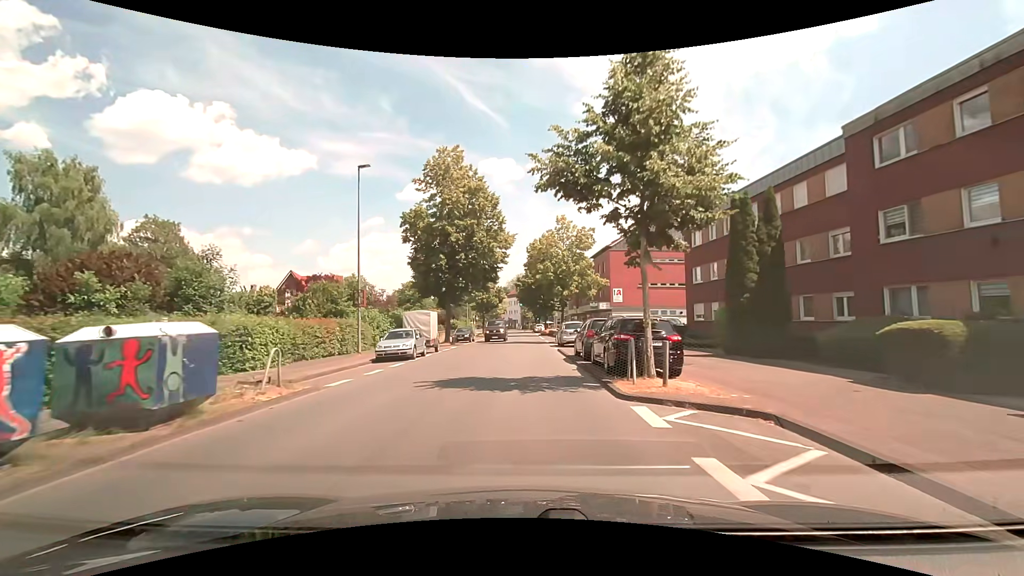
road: secondary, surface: asphalt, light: Day
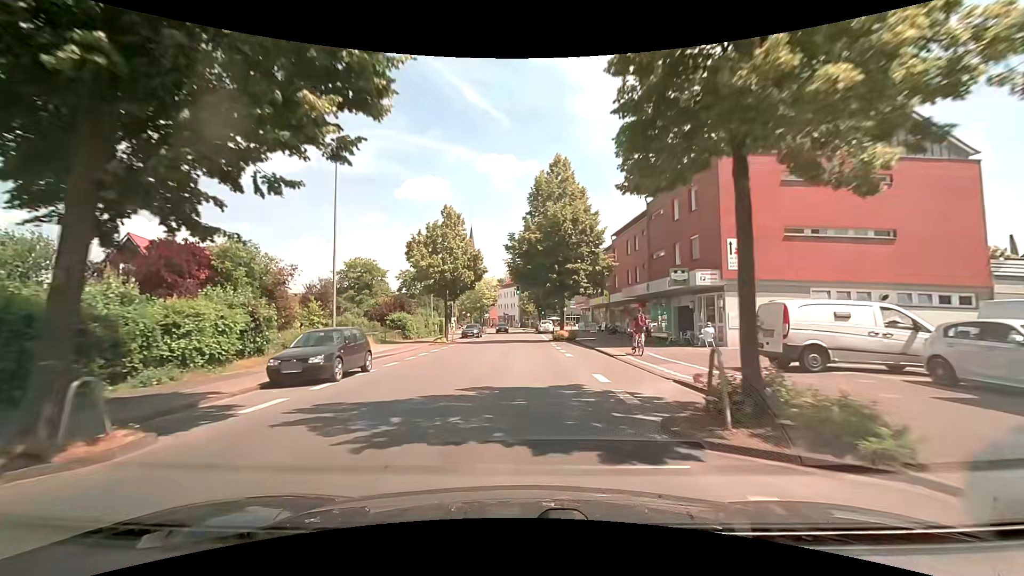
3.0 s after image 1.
(0.0, +32.4) m; 0°
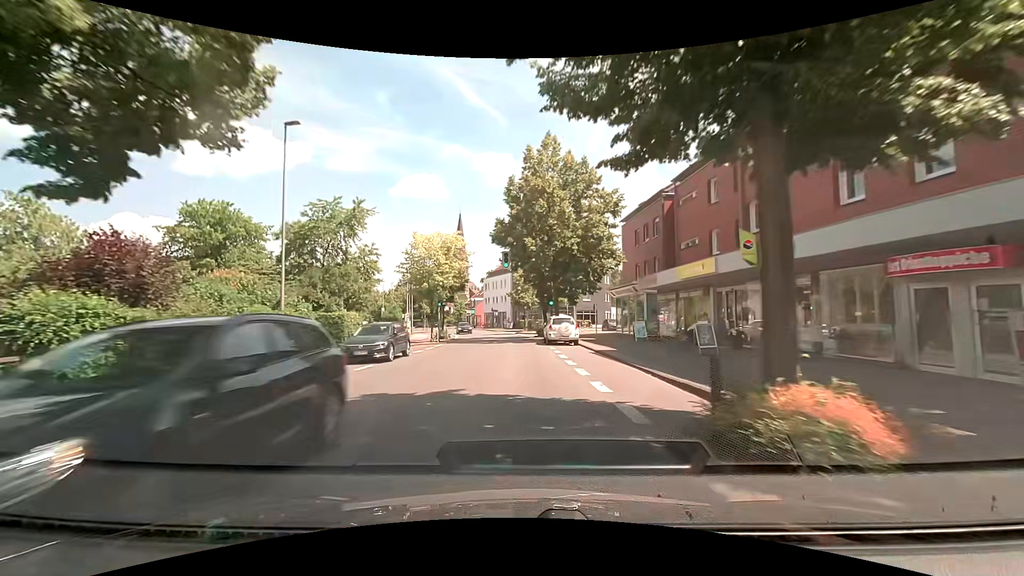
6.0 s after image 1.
(+0.1, +32.6) m; +1°
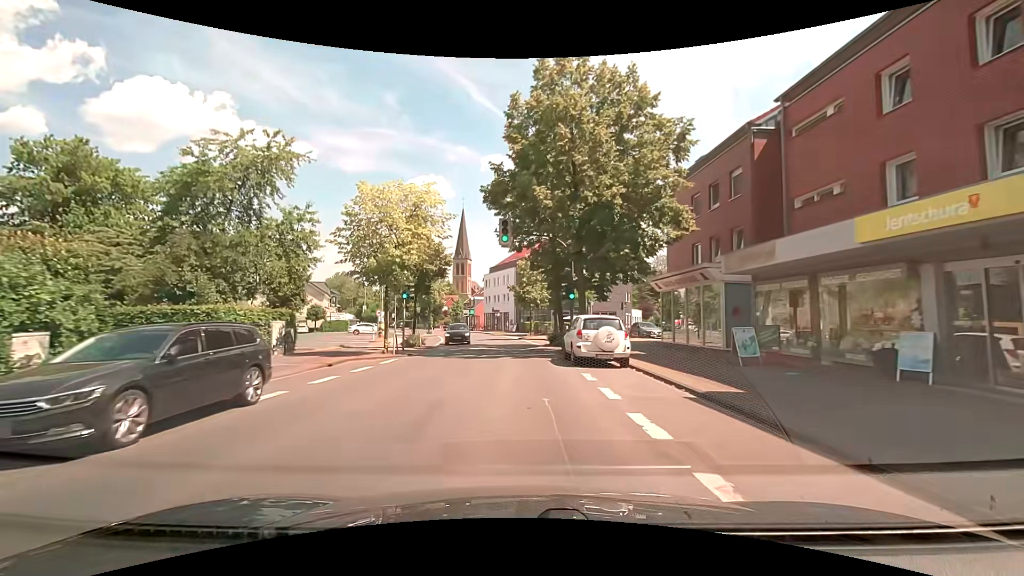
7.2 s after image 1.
(-0.2, +12.7) m; -2°
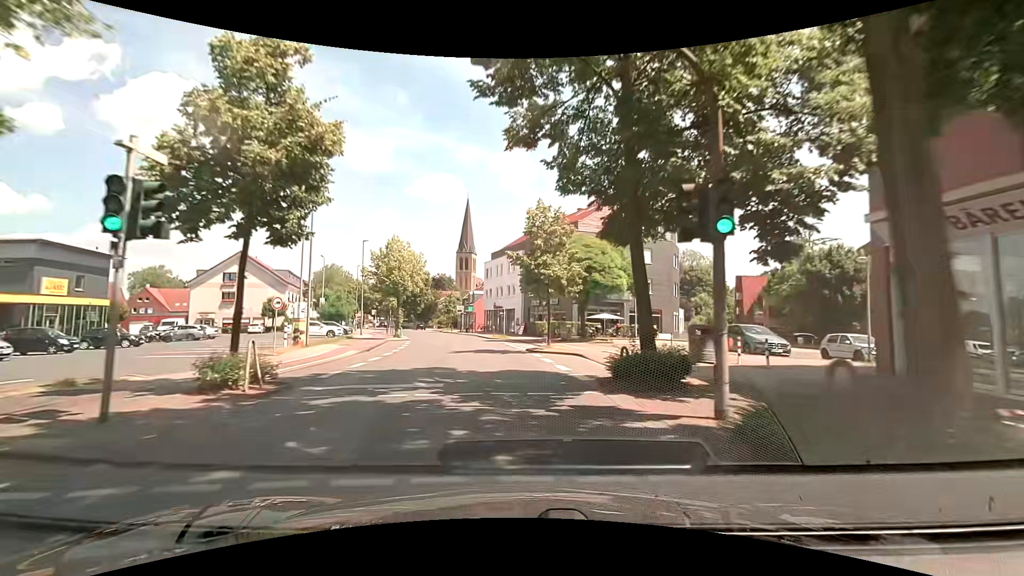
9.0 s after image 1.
(+0.1, +18.8) m; 0°
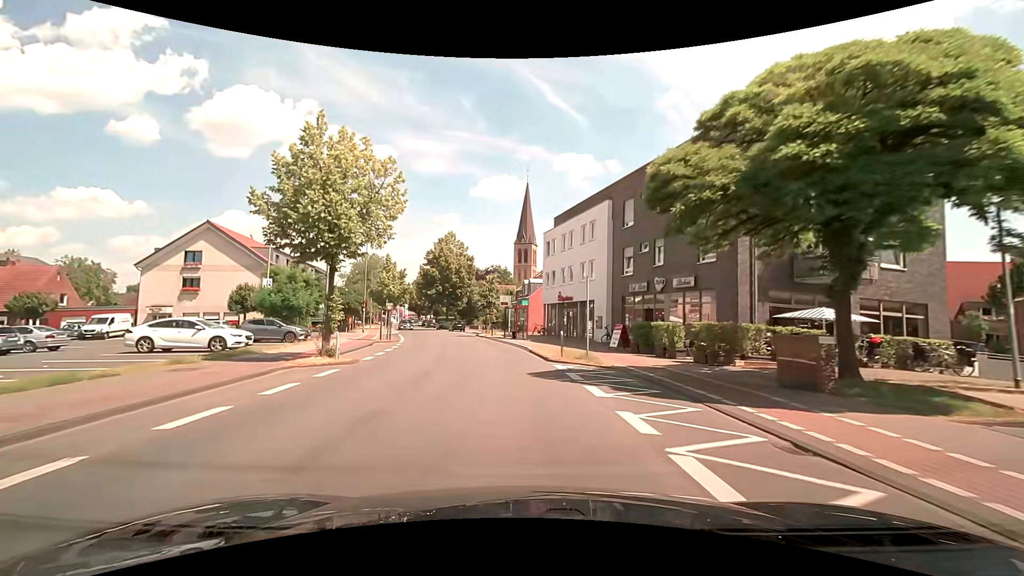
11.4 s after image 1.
(-1.5, +25.0) m; -8°
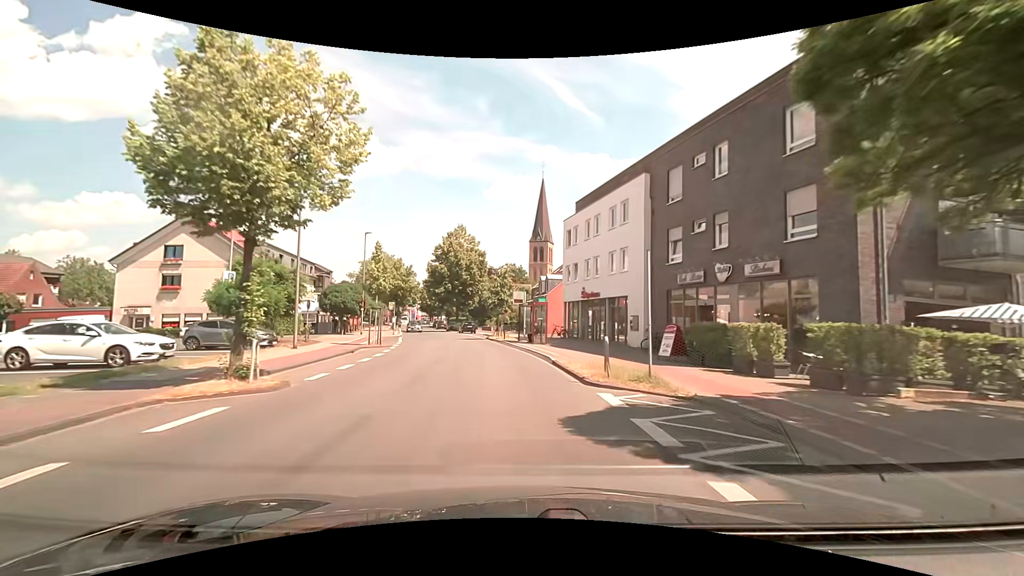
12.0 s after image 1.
(0.0, +6.4) m; -2°
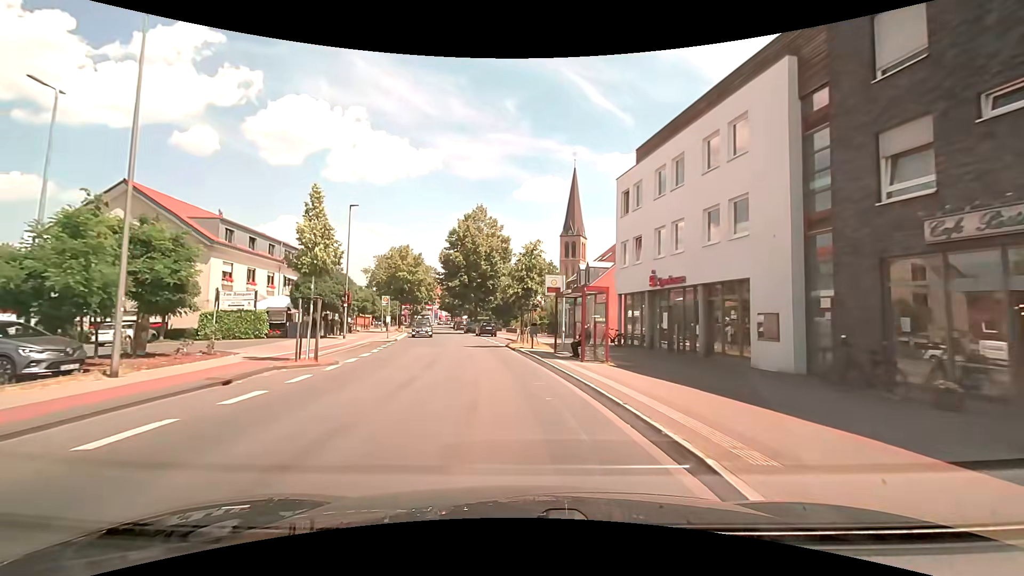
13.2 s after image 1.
(-0.3, +12.9) m; -3°
(0, +10) (-1, +20) (-3, +30) (-5, +40) (-7, +49) (-9, +59) (-10, +69) (-12, +79) (-14, +89) (-16, +99) m
